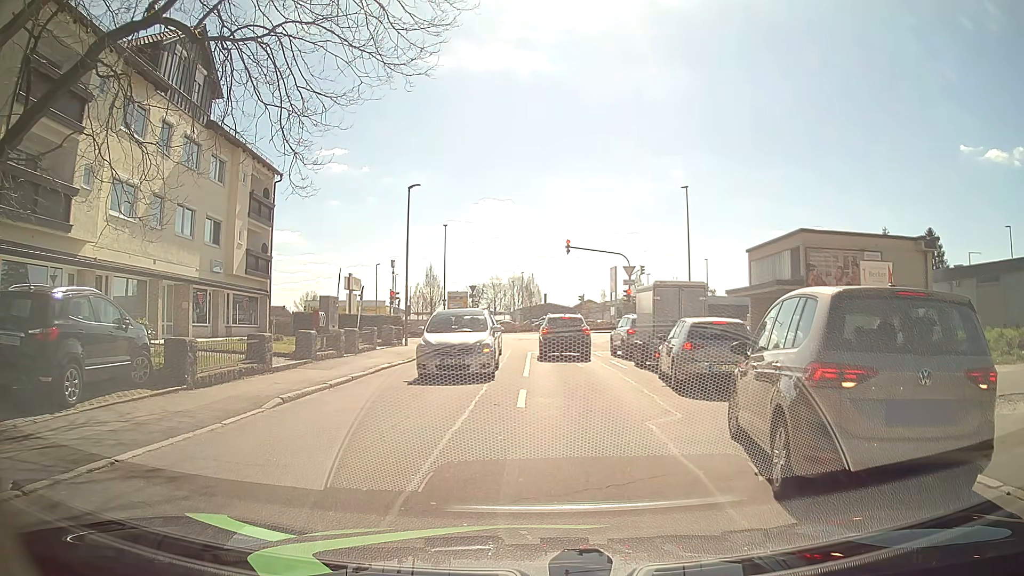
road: residential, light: Day
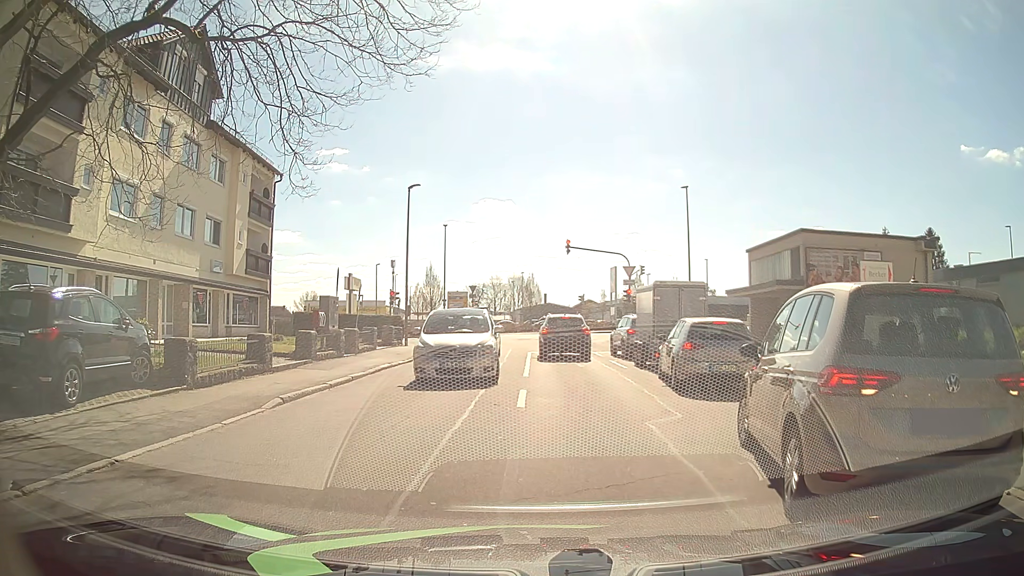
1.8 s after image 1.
(0.0, 0.0) m; 0°
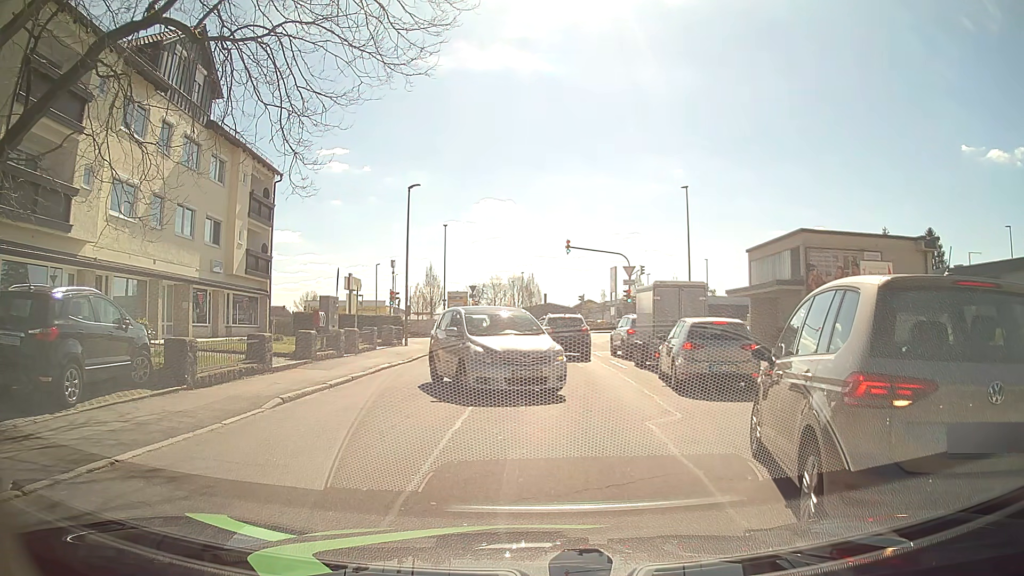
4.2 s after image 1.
(0.0, 0.0) m; 0°
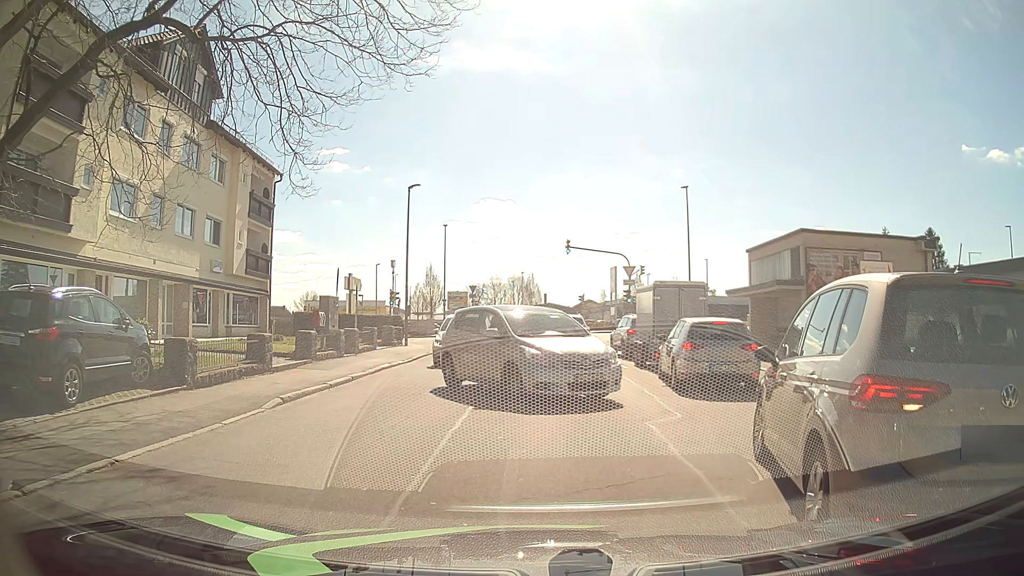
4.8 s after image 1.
(0.0, 0.0) m; 0°
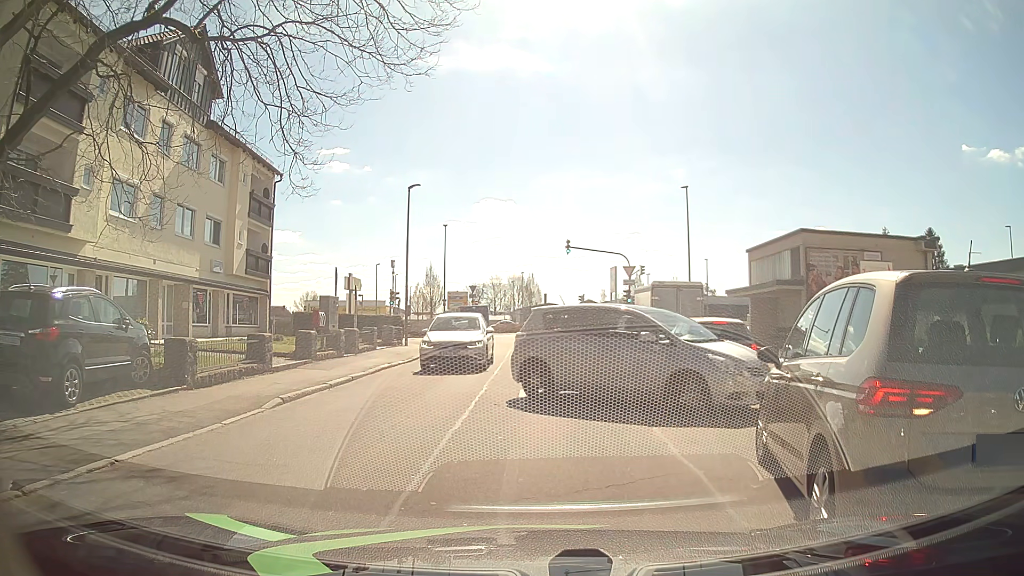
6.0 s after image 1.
(0.0, 0.0) m; 0°
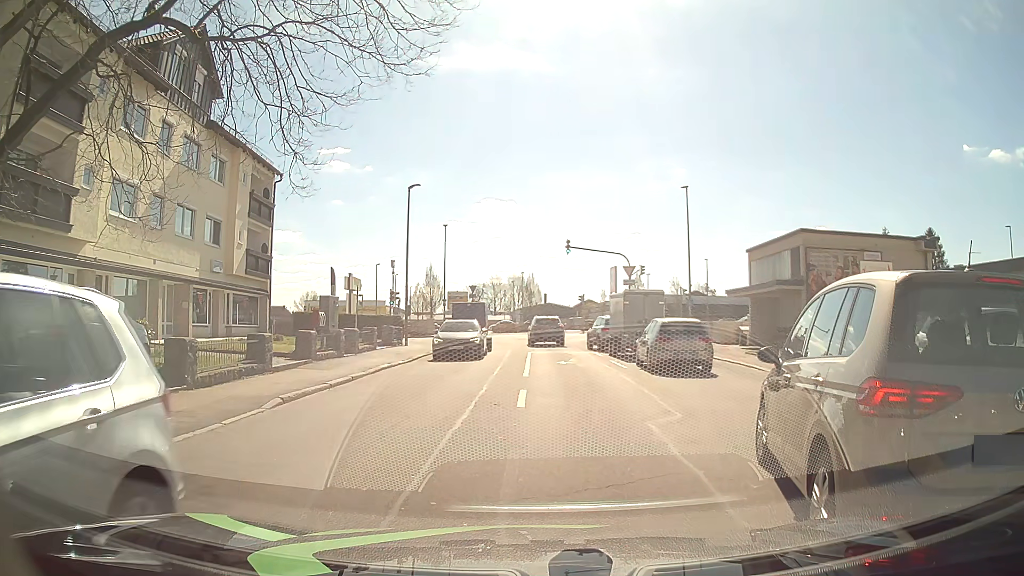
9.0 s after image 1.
(0.0, 0.0) m; 0°
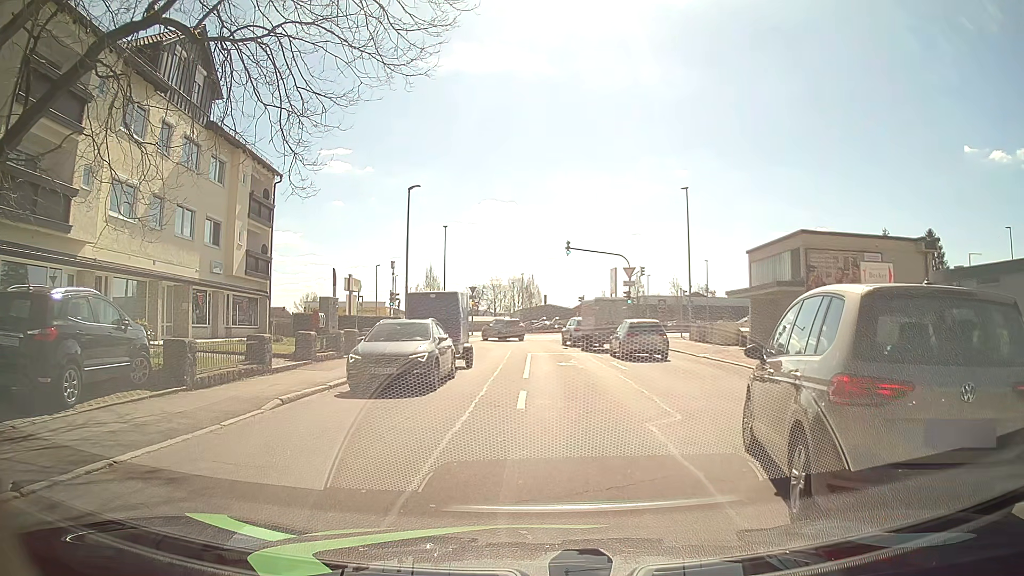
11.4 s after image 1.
(0.0, 0.0) m; 0°
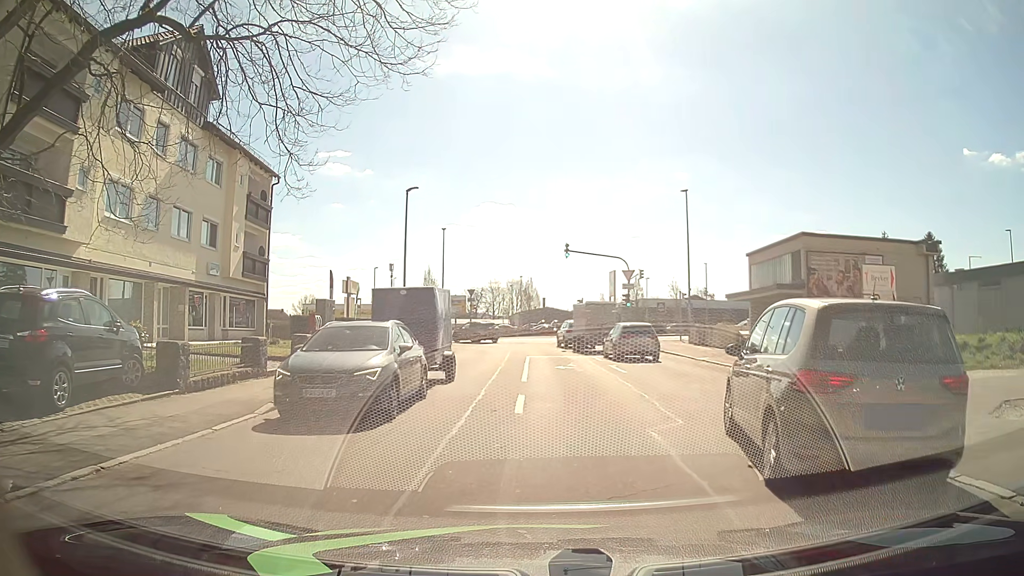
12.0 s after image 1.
(0.0, +0.2) m; 0°
(+1, +10) (+1, +20) (+1, +30) (+1, +40) (-1, +50) (-8, +57) (-18, +60) (-28, +60) (-38, +59) (-48, +58) m
